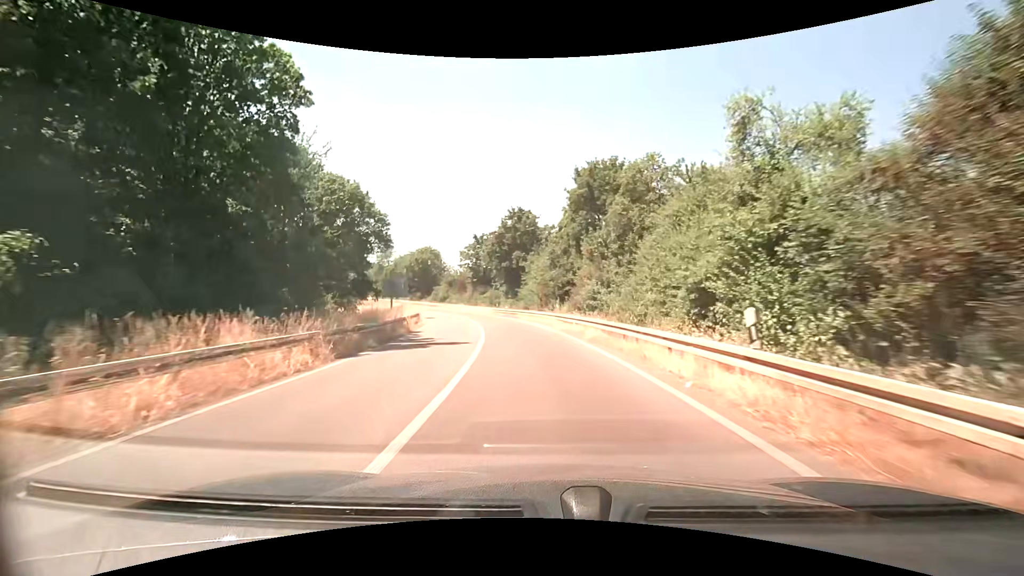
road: trunk_link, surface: asphalt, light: Day
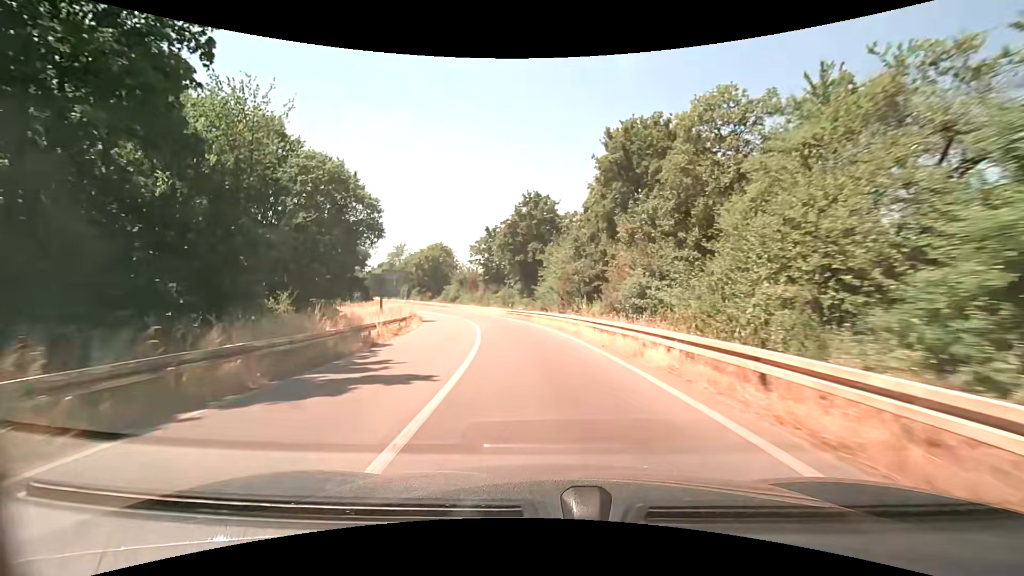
(-0.1, +8.2) m; -3°
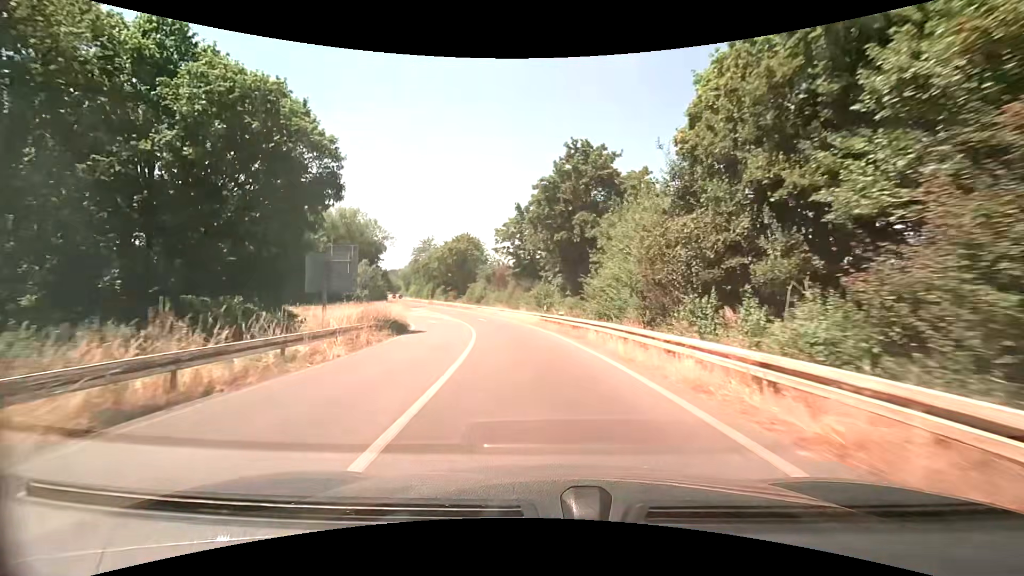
(-0.5, +16.3) m; -4°
(0, +10) (-1, +20) (-2, +30) (-4, +40) (-7, +49) (-10, +59) (-14, +68) (-17, +77) (-21, +87) (-25, +96) m
